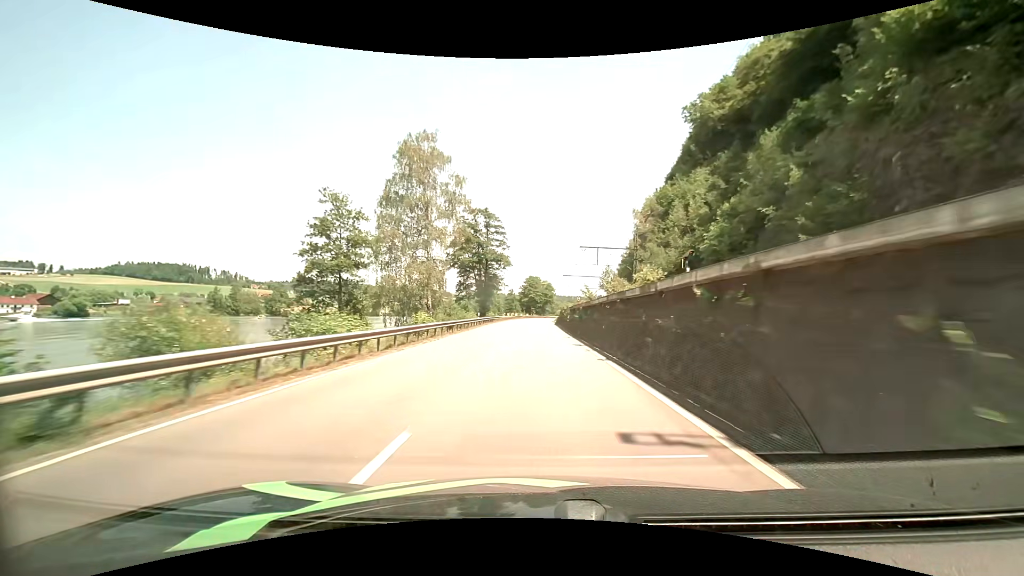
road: primary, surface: asphalt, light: Day
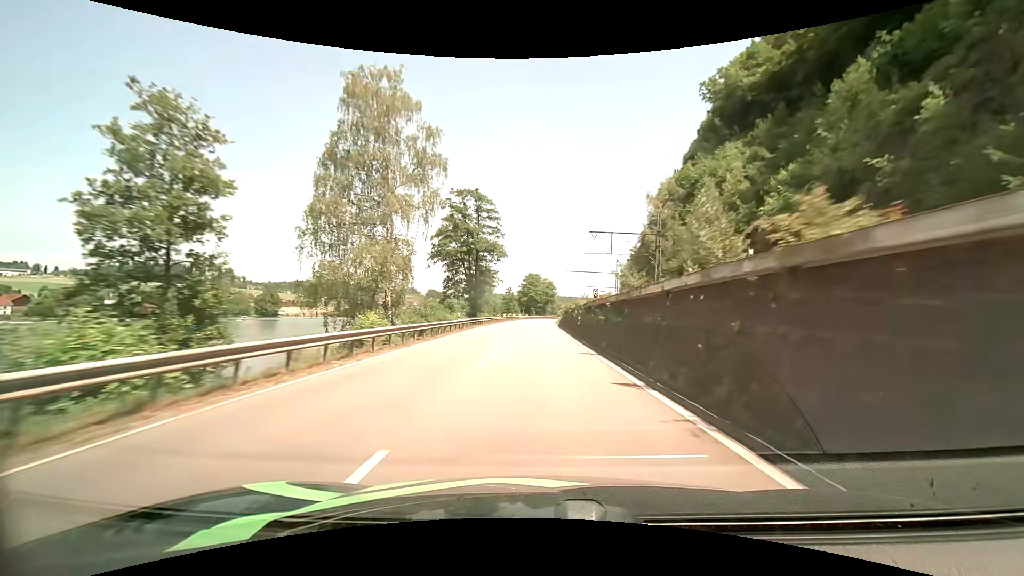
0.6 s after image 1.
(0.0, +12.7) m; 0°
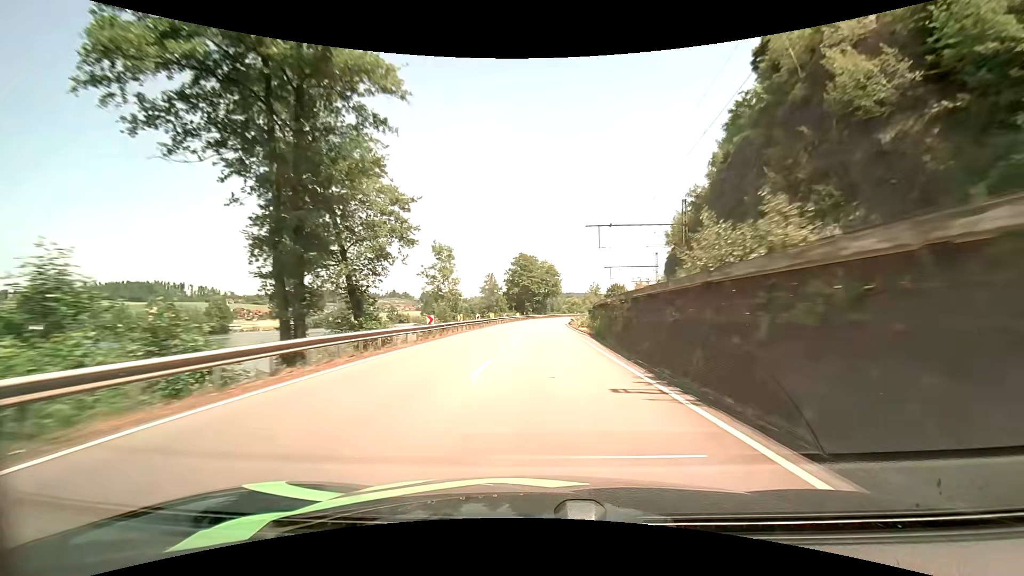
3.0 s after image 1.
(0.0, +49.9) m; 0°
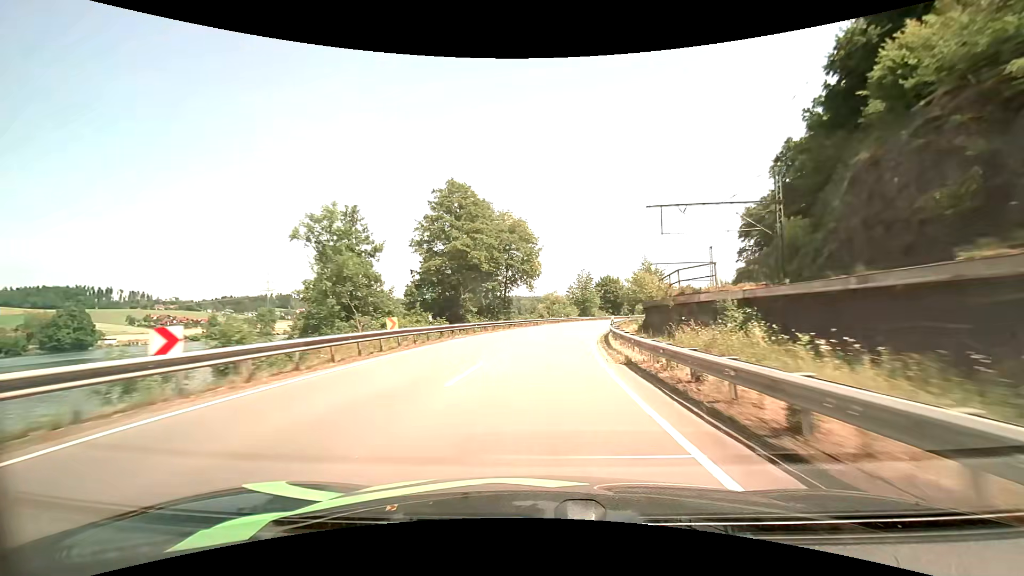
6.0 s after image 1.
(+1.3, +60.6) m; +3°
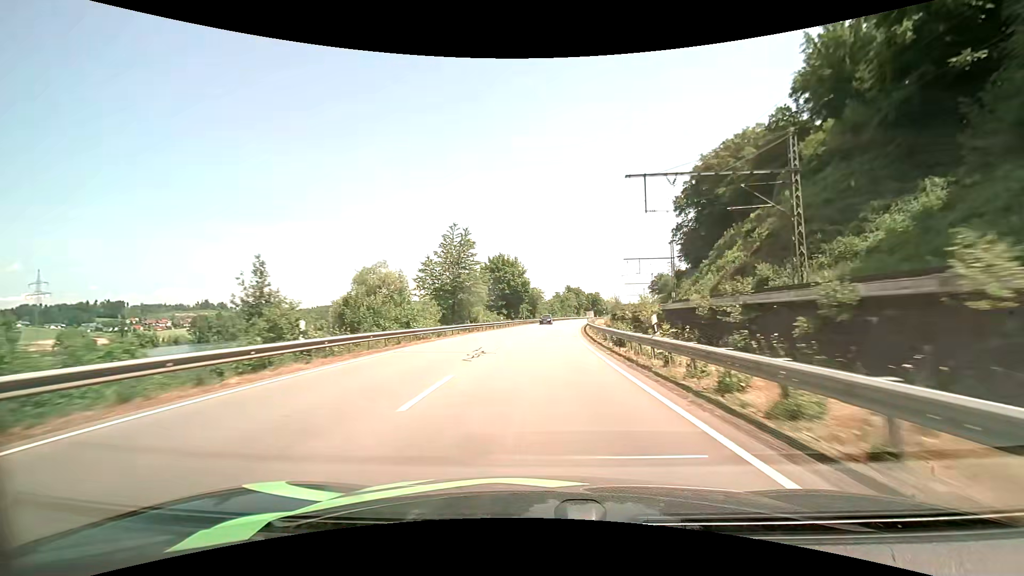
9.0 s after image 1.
(+7.0, +60.9) m; +13°
(0, +10) (0, +20) (+1, +30) (+1, +40) (+2, +50) (+3, +60) (+4, +70) (+4, +80) (+6, +90) (+7, +100) m
